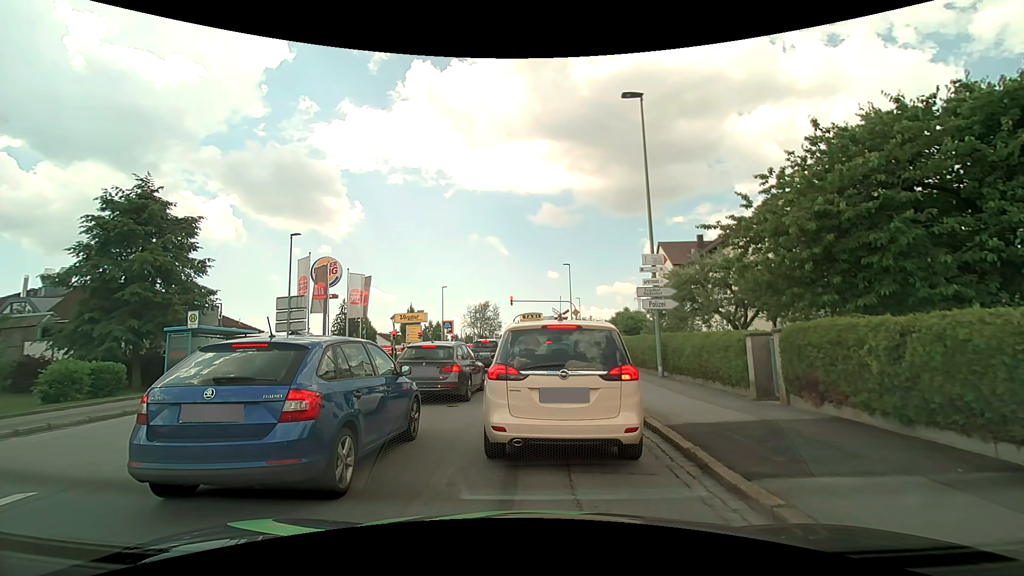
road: tertiary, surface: asphalt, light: Day
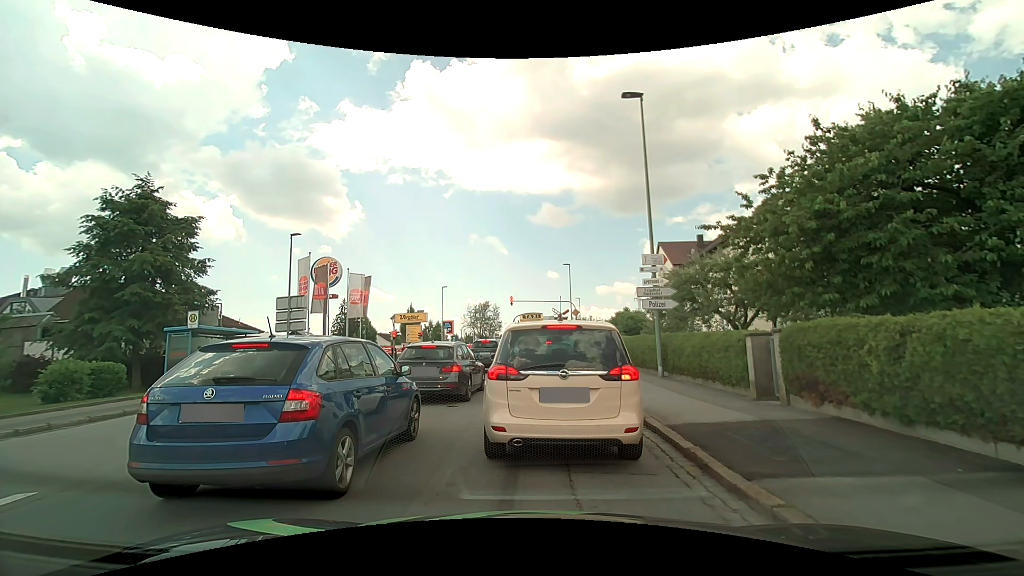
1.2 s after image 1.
(0.0, 0.0) m; 0°
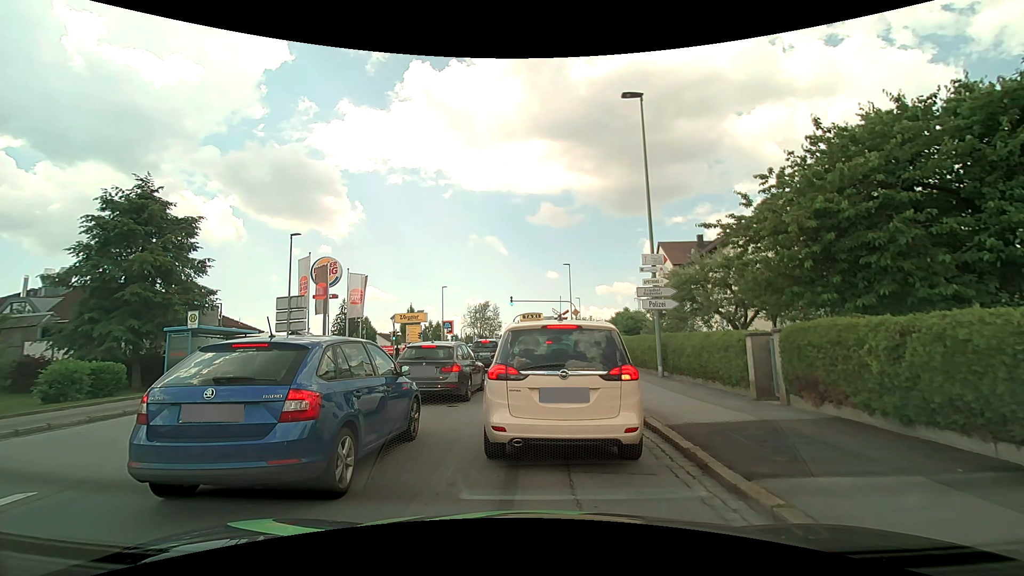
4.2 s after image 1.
(0.0, 0.0) m; 0°
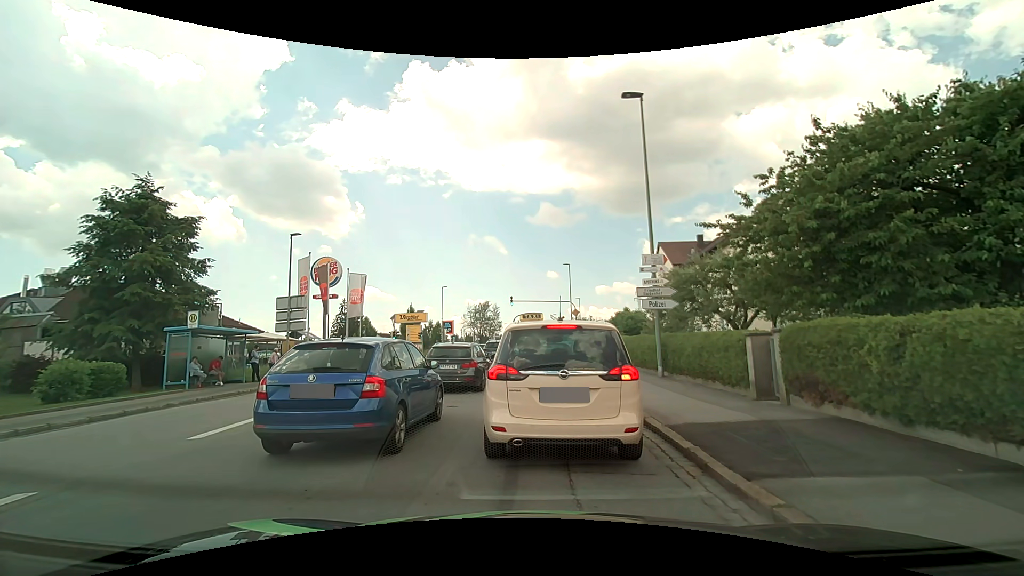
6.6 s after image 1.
(0.0, 0.0) m; 0°
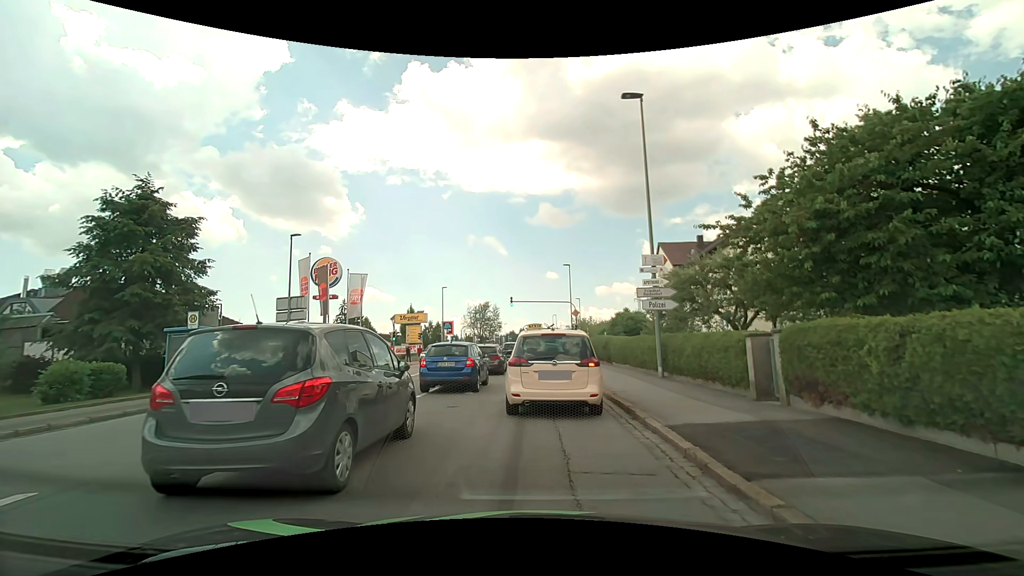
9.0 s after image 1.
(0.0, 0.0) m; 0°
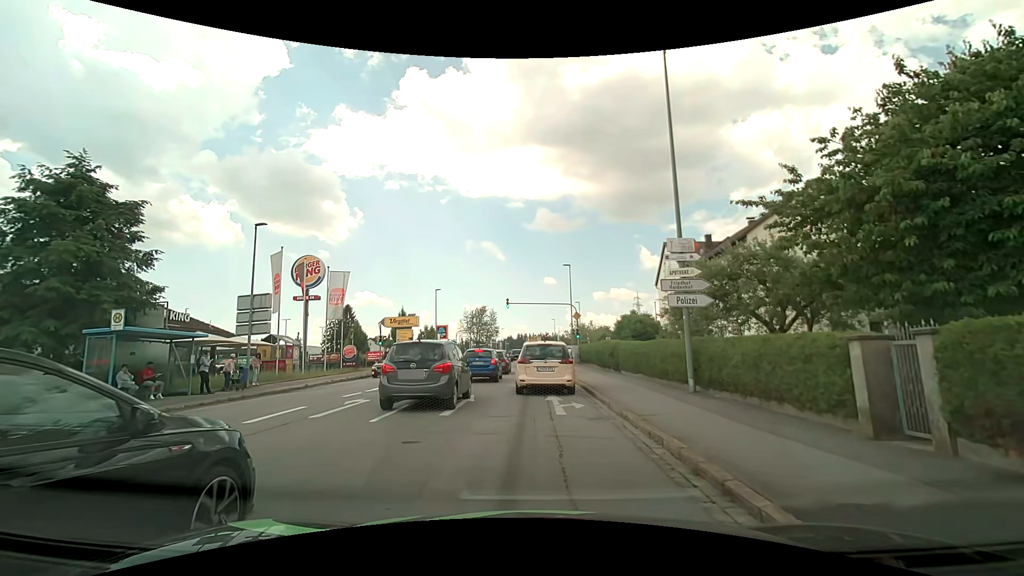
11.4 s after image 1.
(+0.1, +3.9) m; +2°
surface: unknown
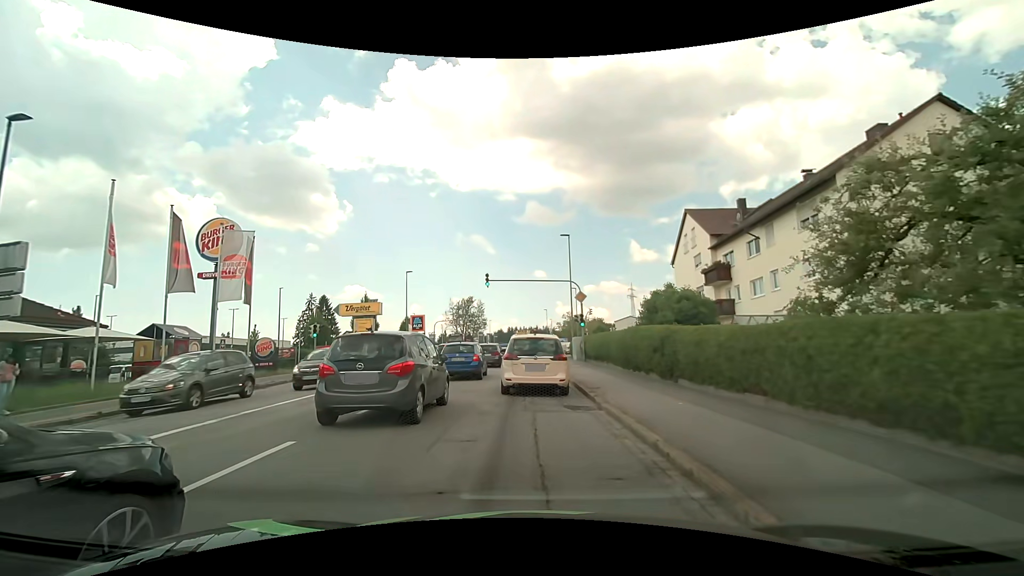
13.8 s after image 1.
(0.0, +11.6) m; +1°
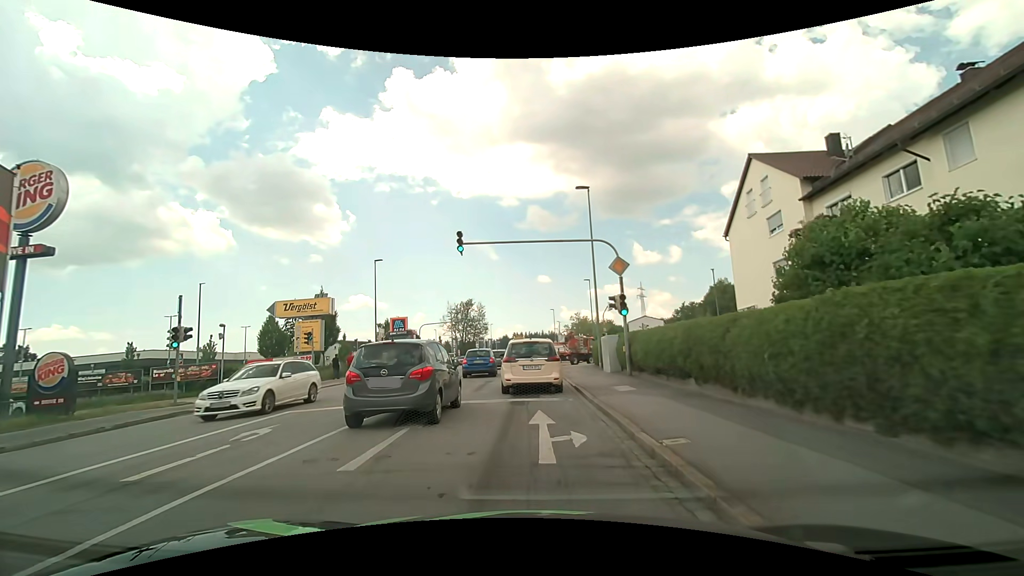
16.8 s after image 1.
(-0.1, +13.2) m; 0°
(0, +10) (0, +20) (-1, +30) (-1, +40) (-1, +50) (-1, +60) (-1, +70) (-1, +80) (-1, +90) (-1, +100) m
